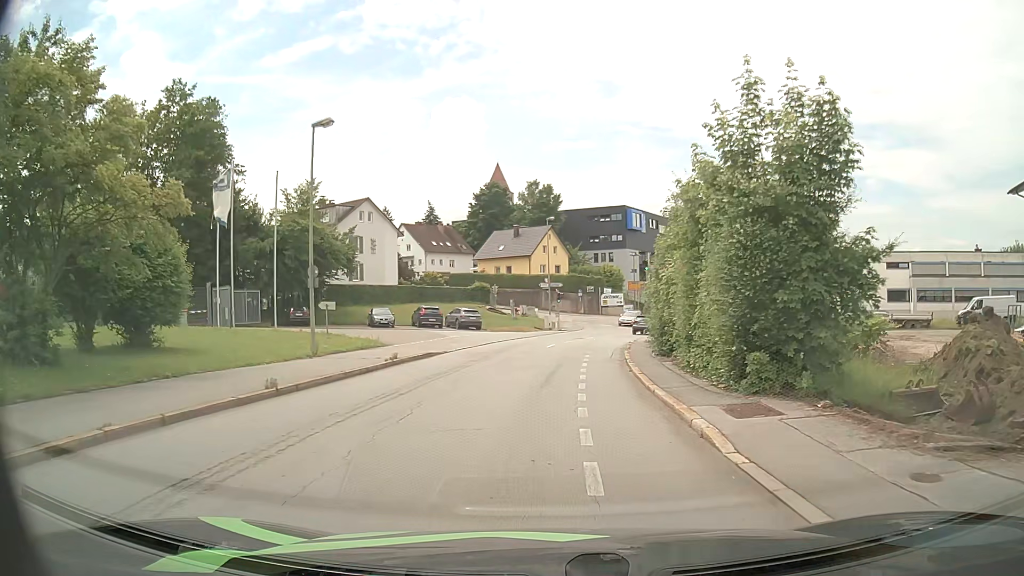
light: Day
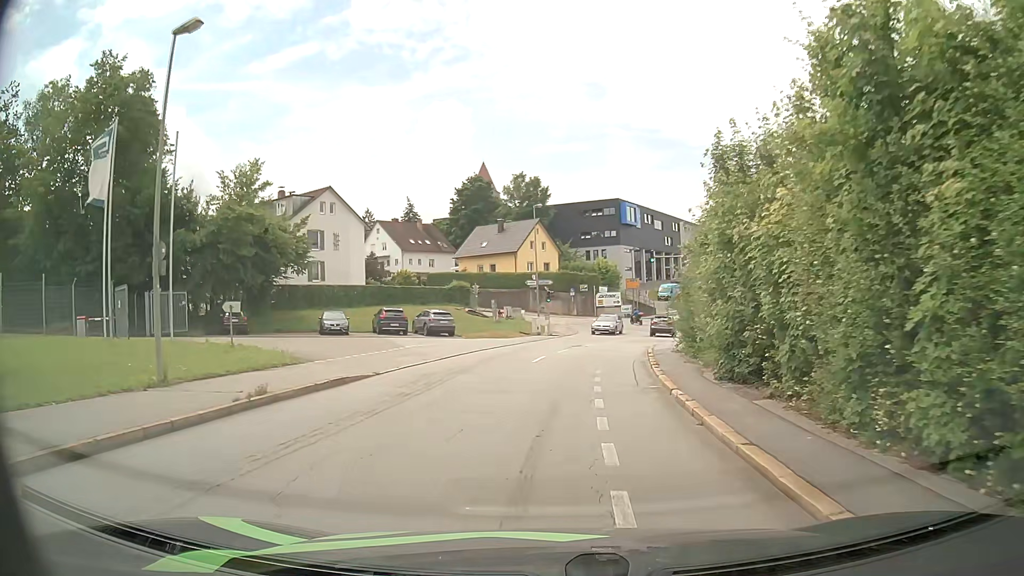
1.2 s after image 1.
(+0.1, +9.1) m; +1°
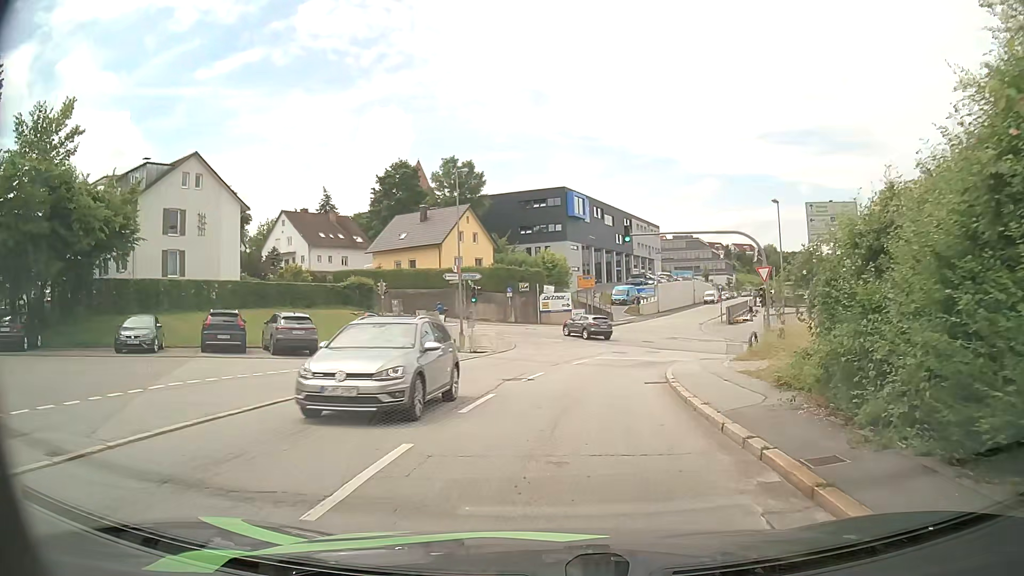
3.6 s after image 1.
(+0.6, +16.0) m; +5°
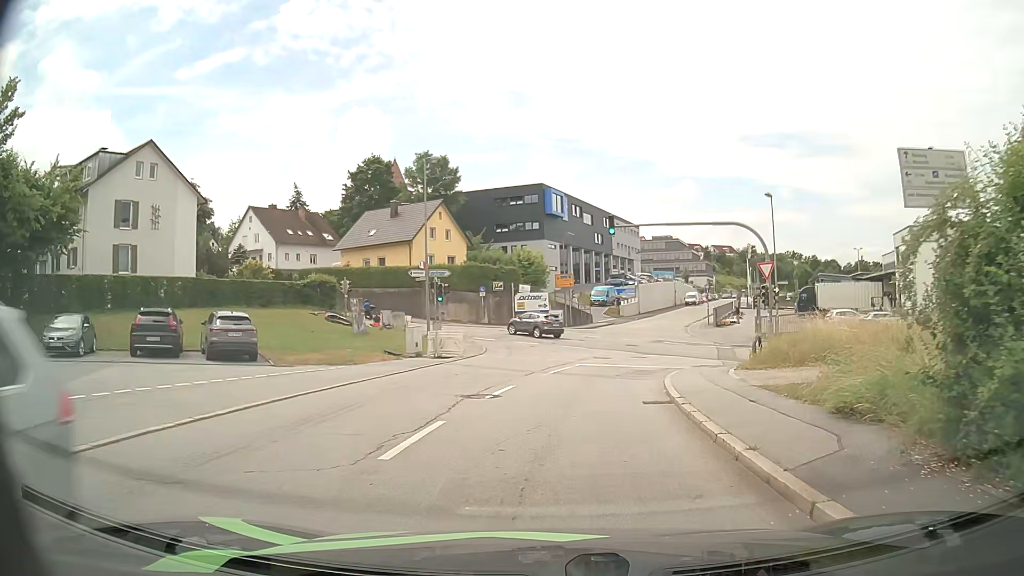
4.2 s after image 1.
(+0.1, +3.6) m; +2°
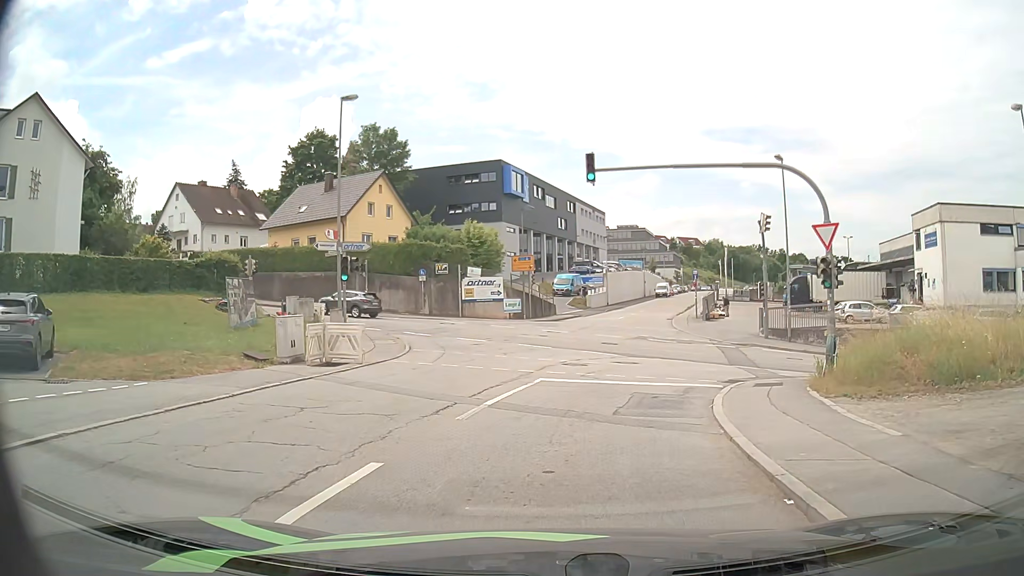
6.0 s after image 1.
(+0.3, +9.6) m; +3°
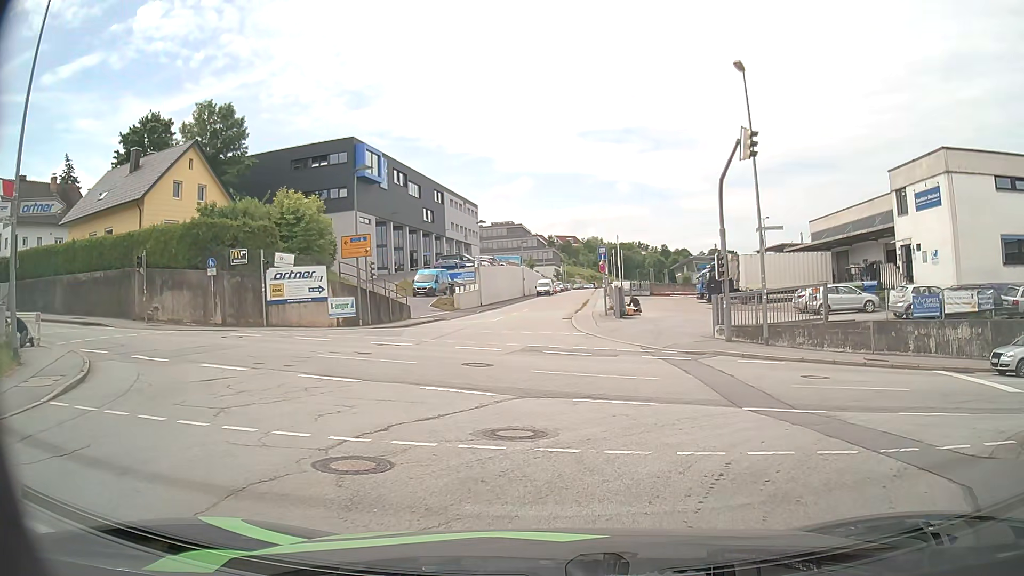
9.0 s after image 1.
(+1.2, +14.0) m; +9°
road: residential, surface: asphalt
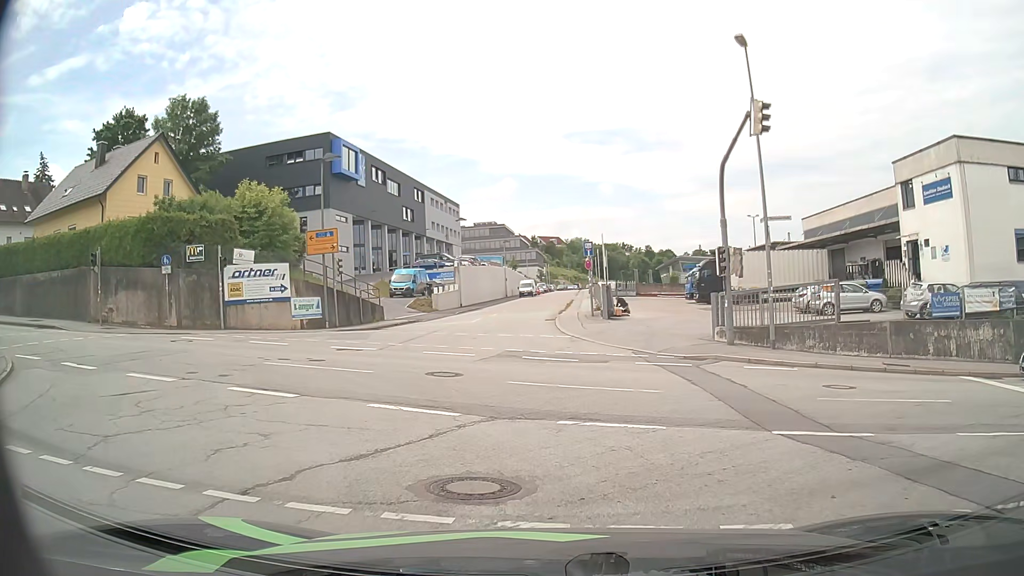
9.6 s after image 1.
(+0.1, +2.6) m; +3°
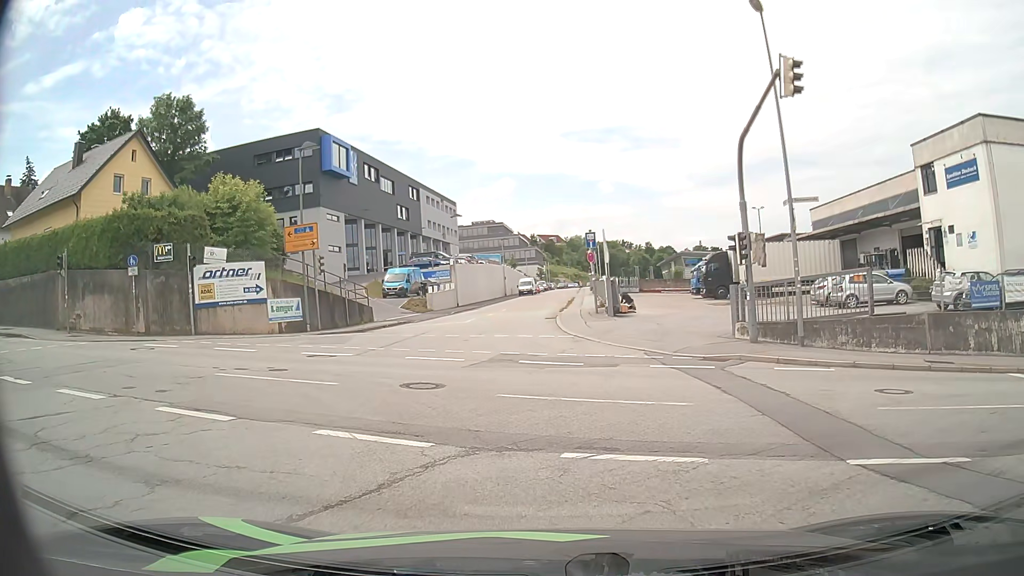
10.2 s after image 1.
(0.0, +2.5) m; 0°
(-1, +10) (-8, +17) (-18, +19) (-28, +21) (-38, +23) (-47, +25) (-57, +27) (-67, +29) (-77, +32) (-86, +34) m
